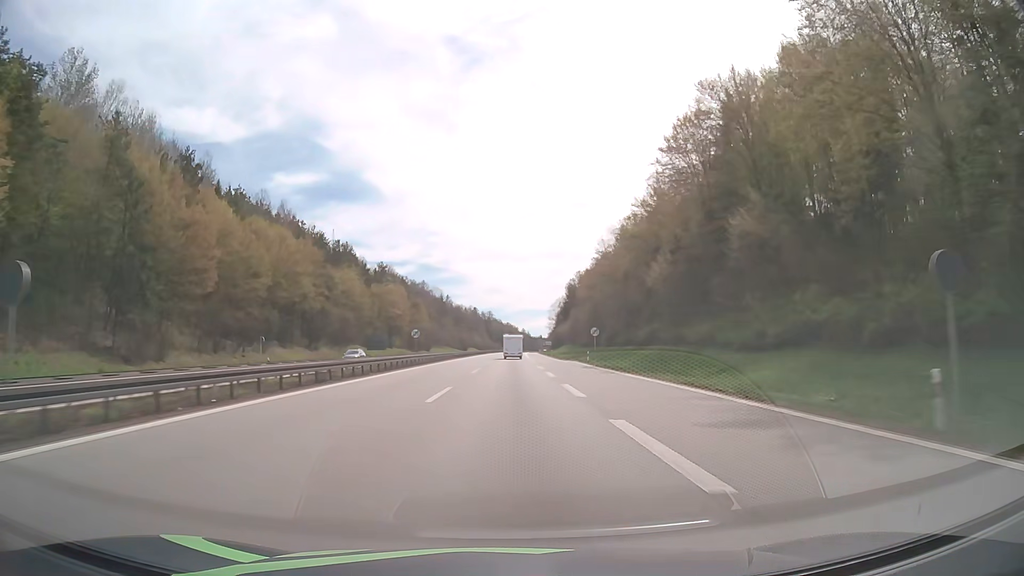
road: motorway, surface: asphalt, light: Day
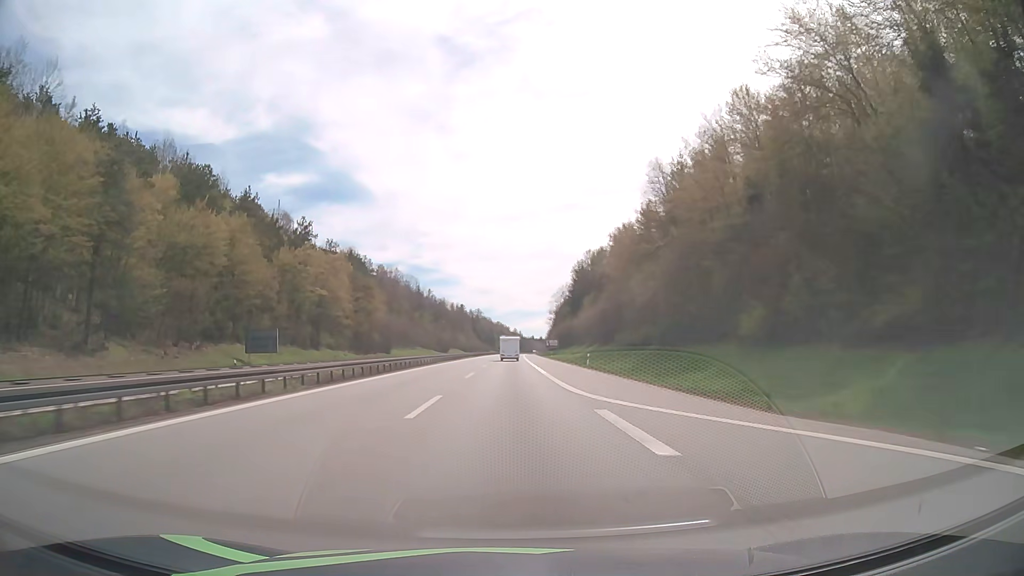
(+0.3, +57.8) m; +1°
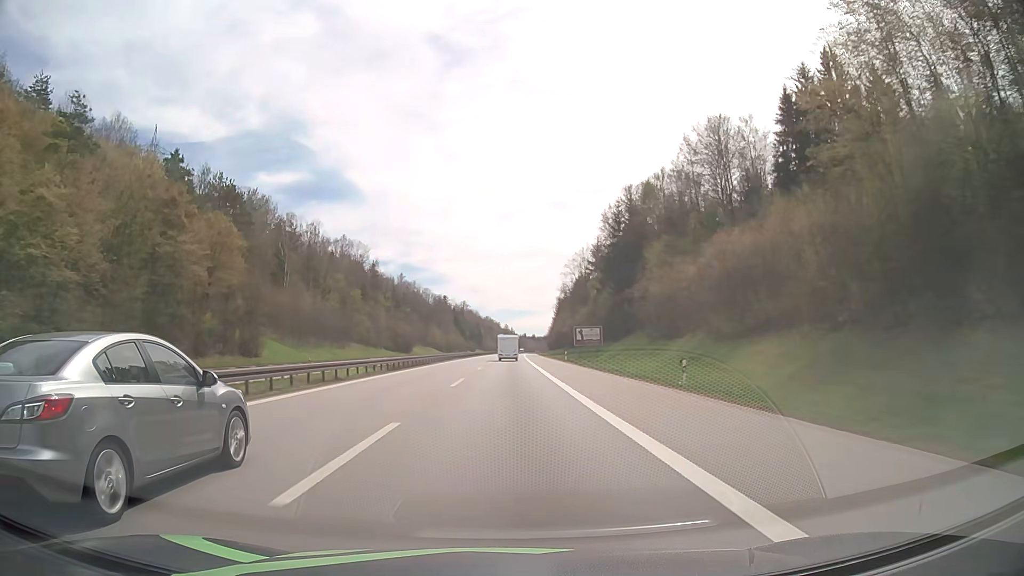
(+0.6, +79.5) m; +1°
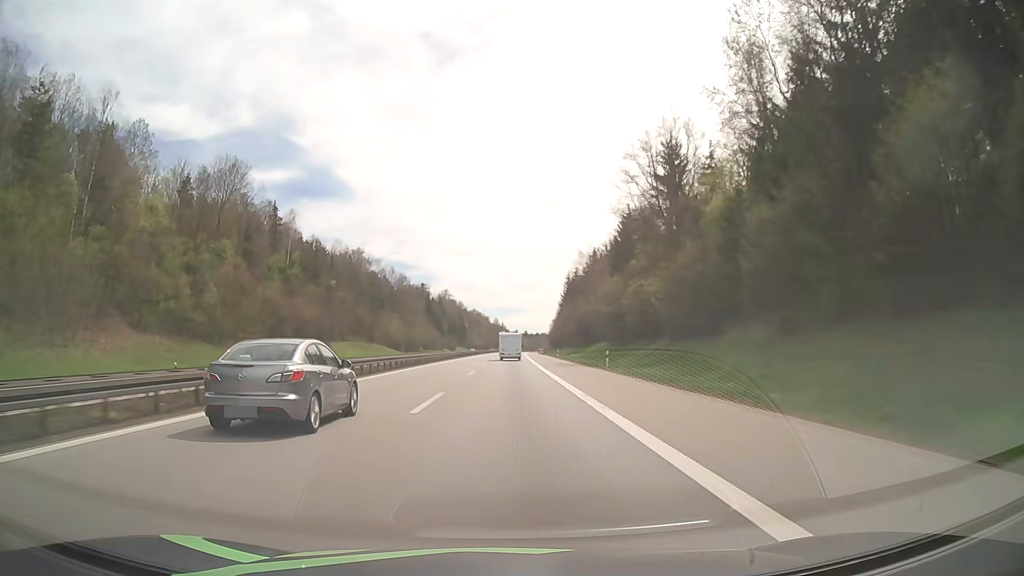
(+0.6, +81.6) m; +1°
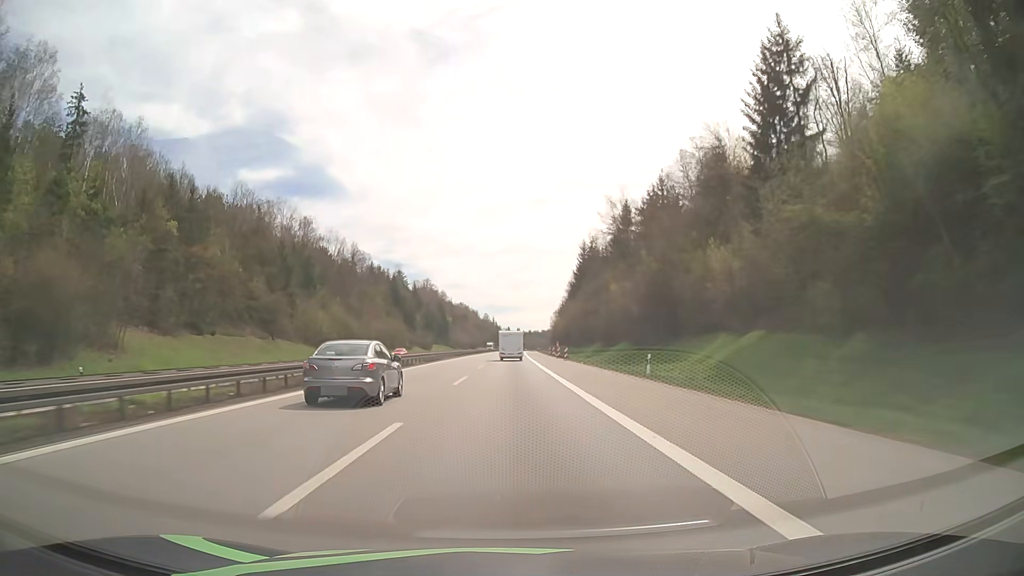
(+0.4, +61.5) m; +1°
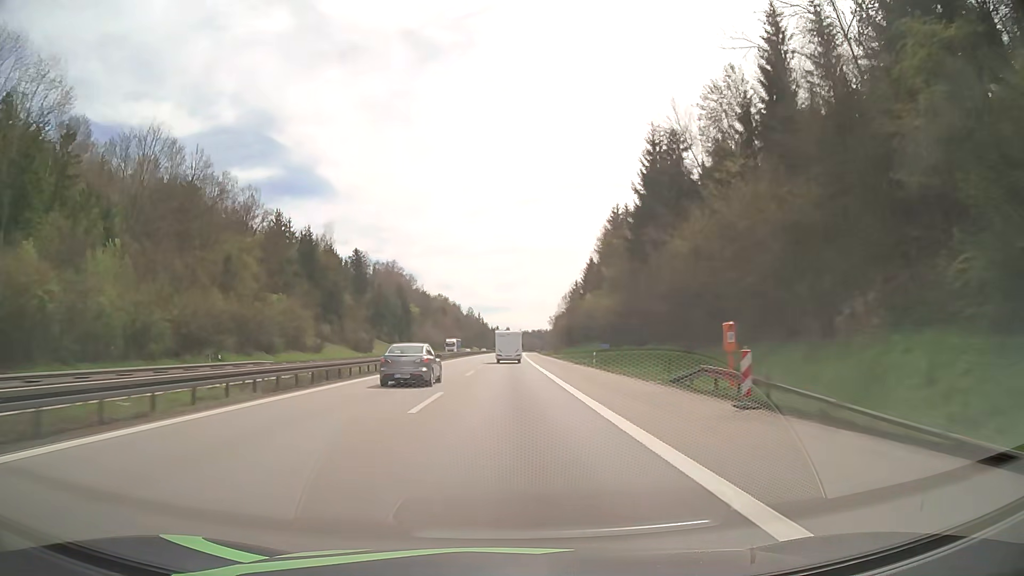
(+0.7, +81.1) m; +1°
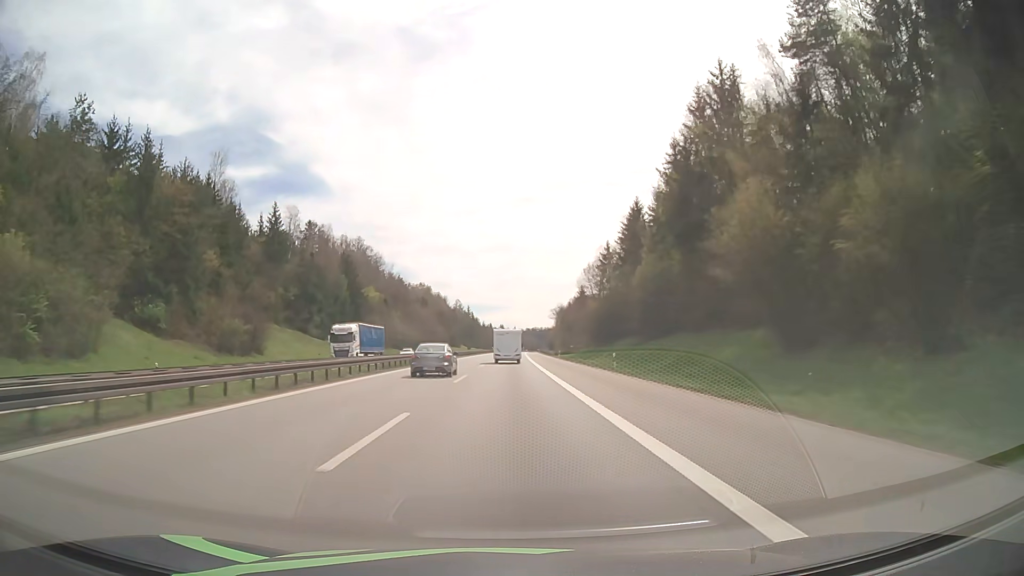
(+0.3, +60.2) m; 0°
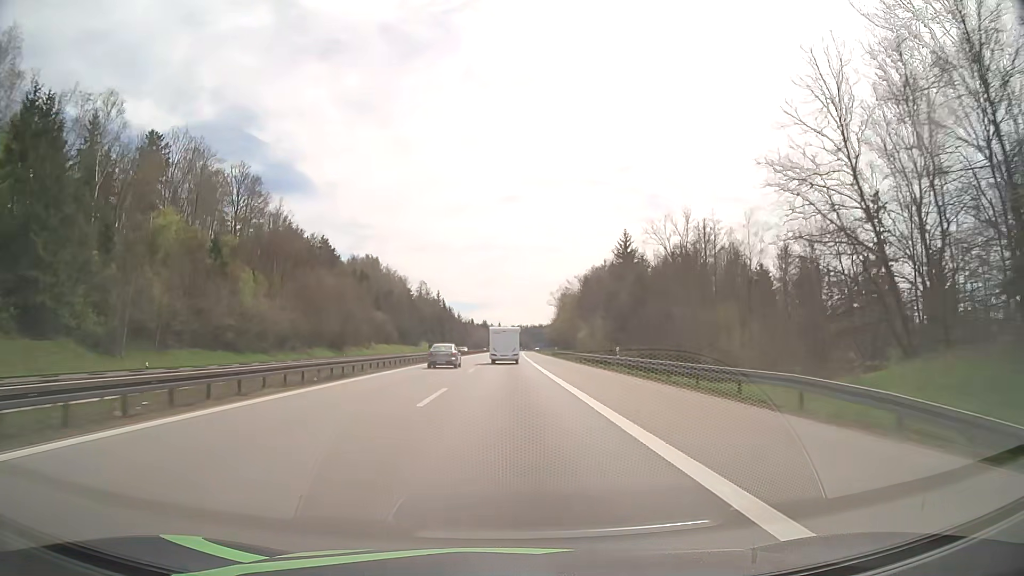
(+1.1, +99.0) m; +1°
(0, +10) (0, +20) (0, +30) (0, +40) (0, +50) (+1, +60) (+1, +70) (+1, +80) (+1, +90) (+1, +100) m
